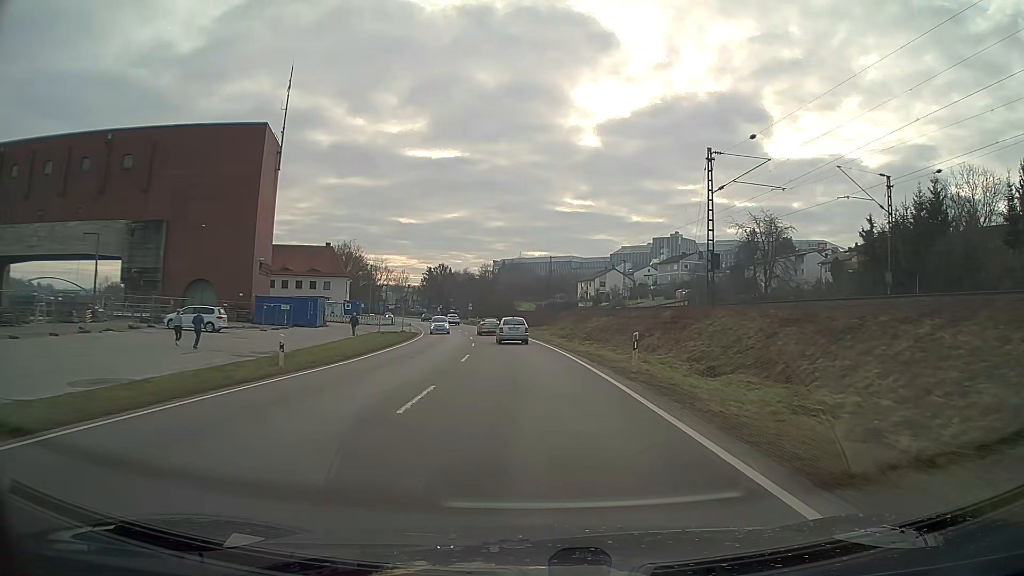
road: primary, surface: asphalt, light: Day
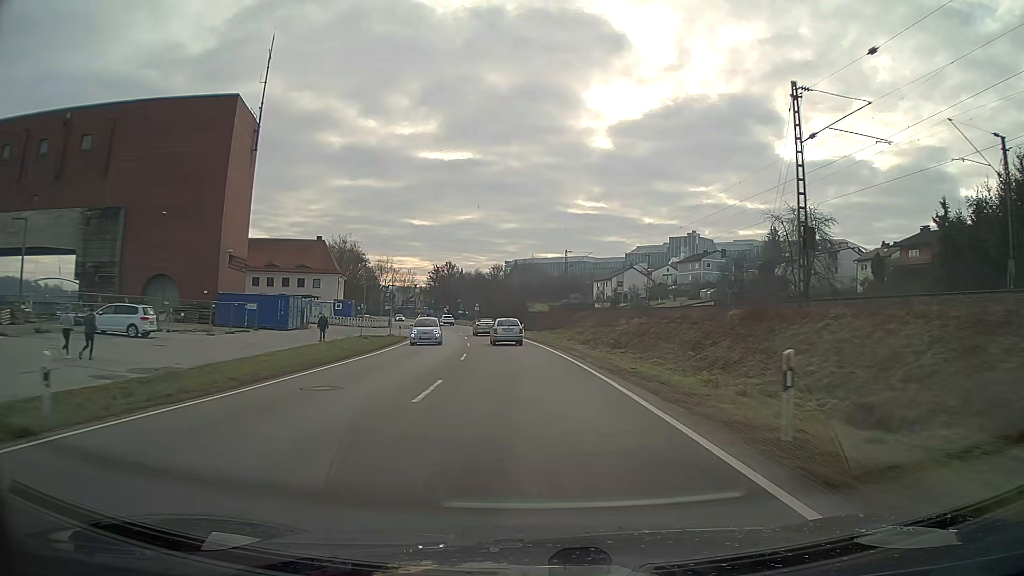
(-0.1, +10.6) m; -1°
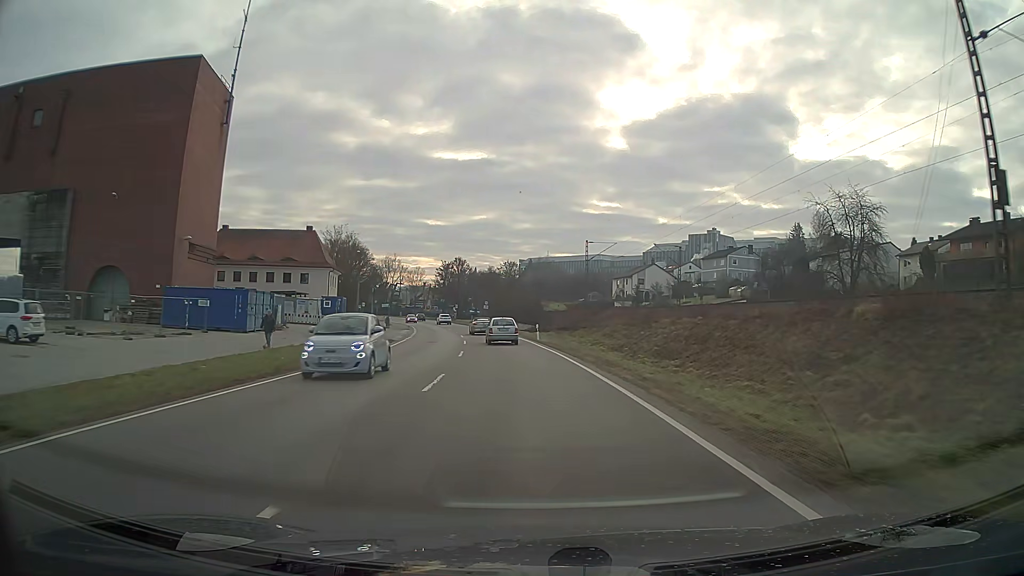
(-0.1, +10.5) m; -1°
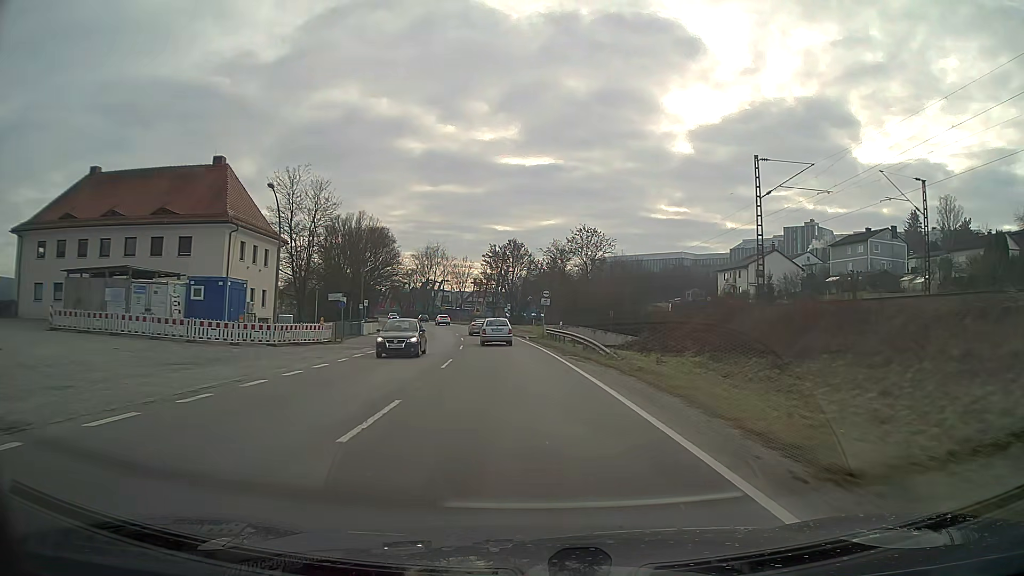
(-2.2, +41.4) m; -6°
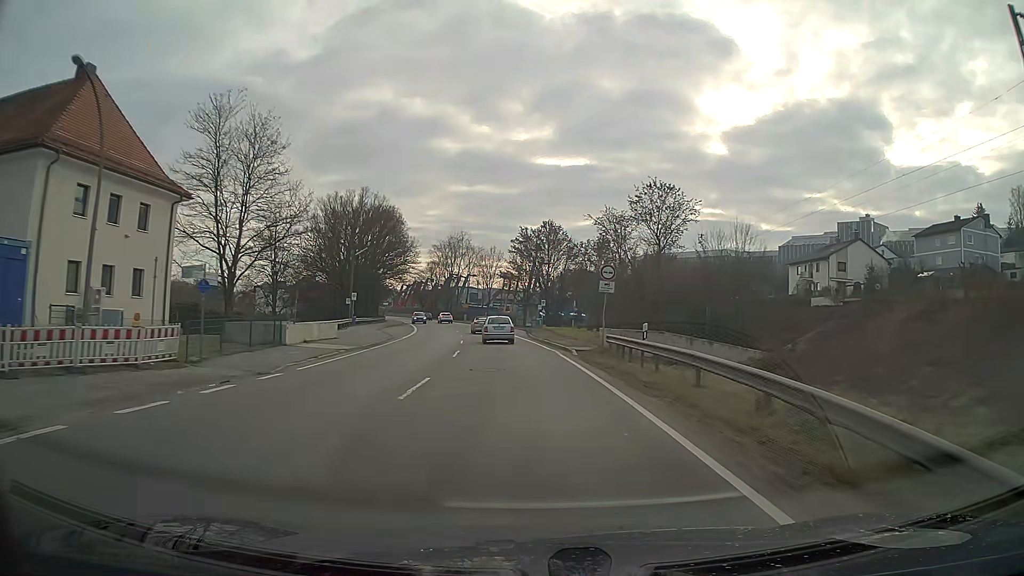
(-0.5, +20.4) m; -3°
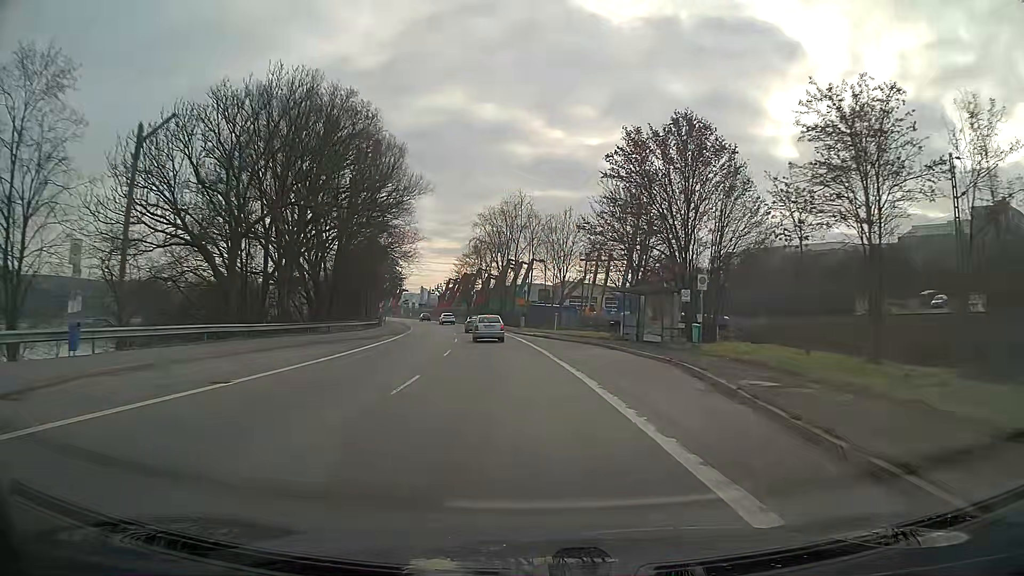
(-2.6, +47.5) m; -6°
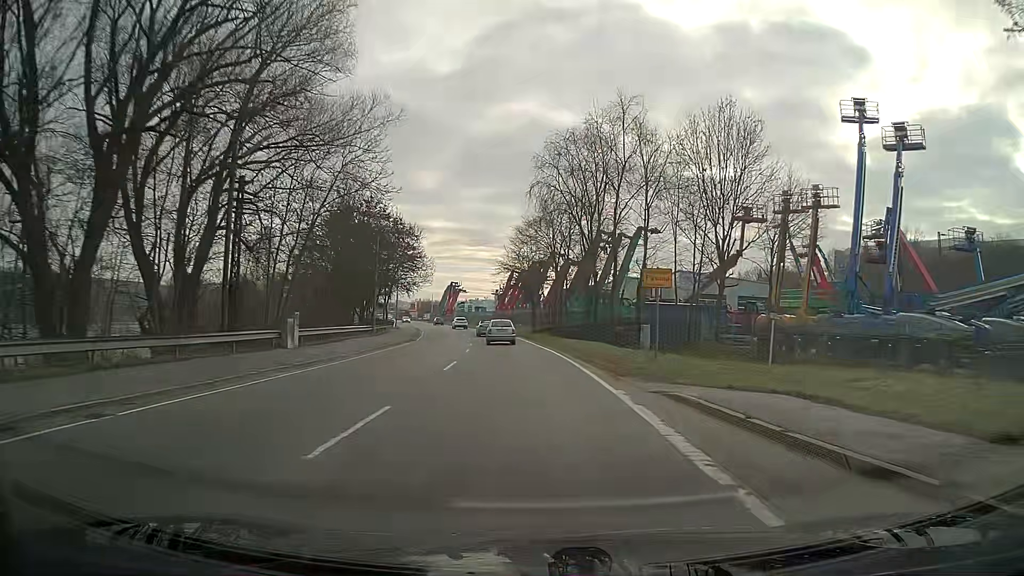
(-2.5, +41.4) m; -7°
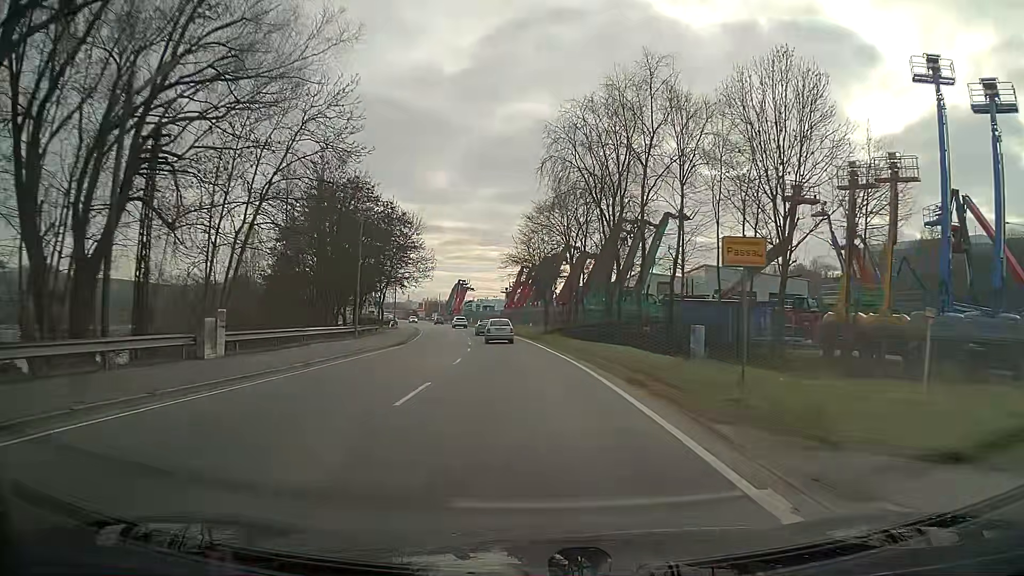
(-0.1, +7.9) m; -1°
